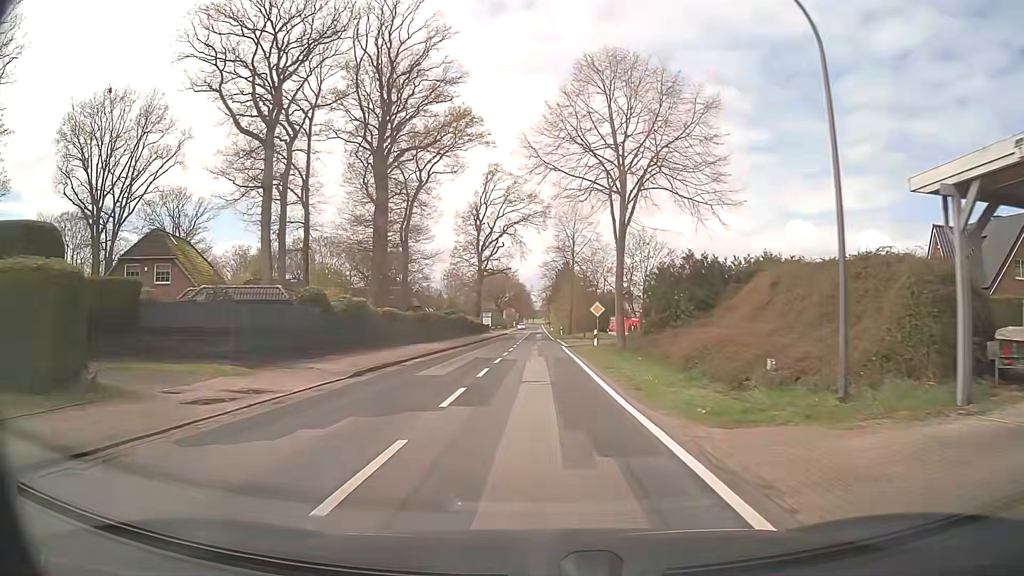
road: secondary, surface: asphalt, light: Day
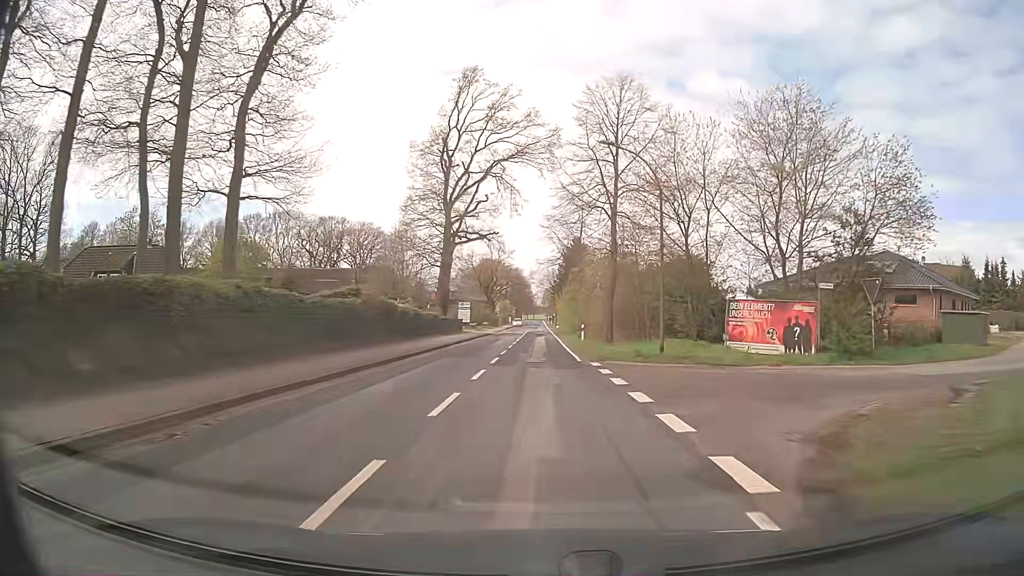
(-0.4, +38.2) m; 0°
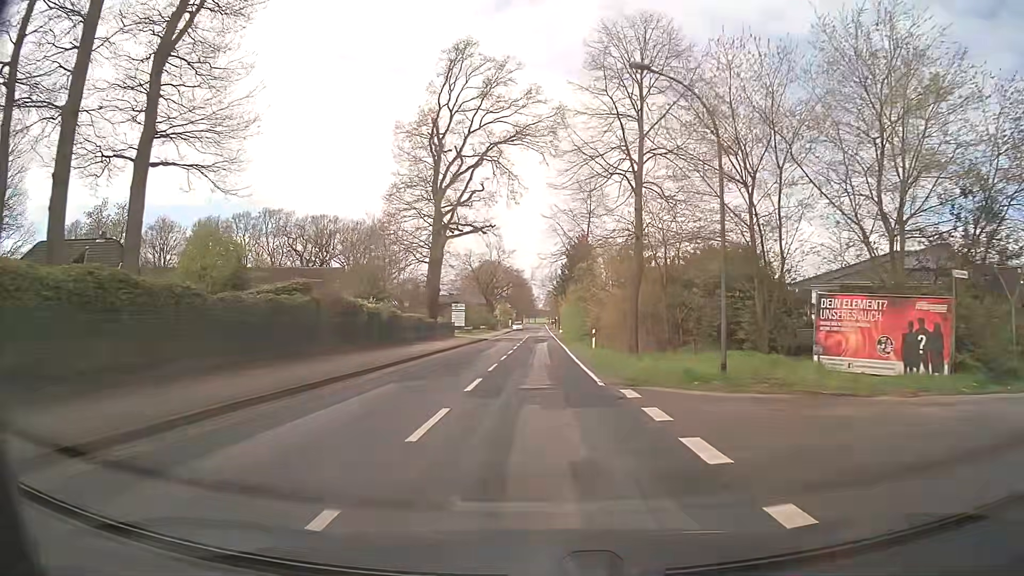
(0.0, +7.7) m; 0°
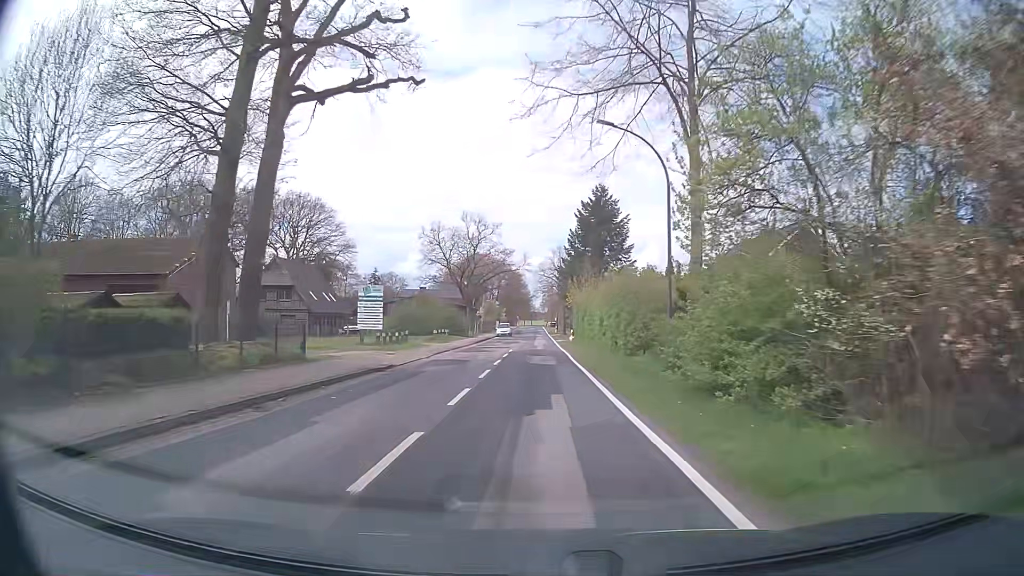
(+0.1, +38.3) m; 0°
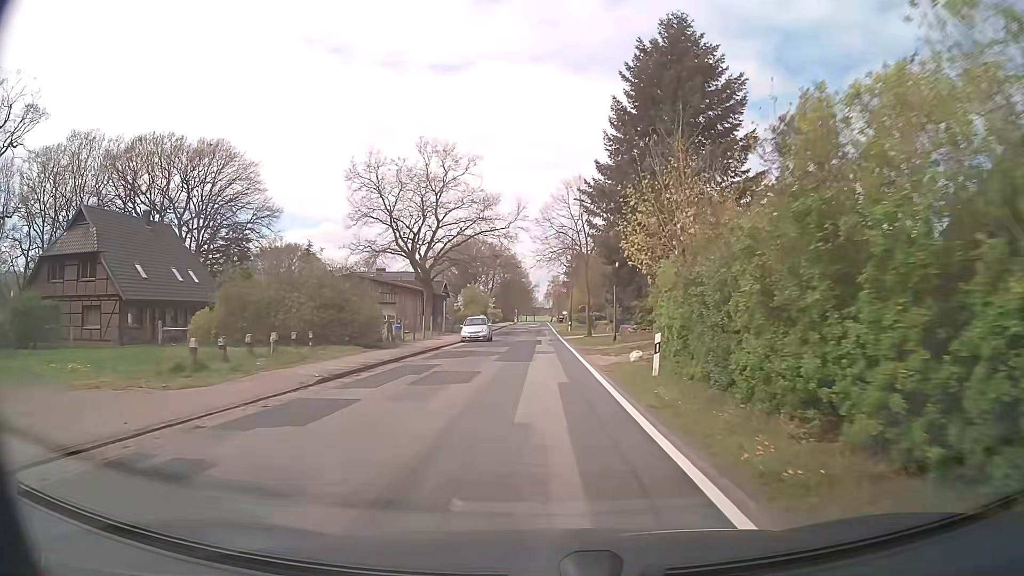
(-0.2, +38.2) m; 0°
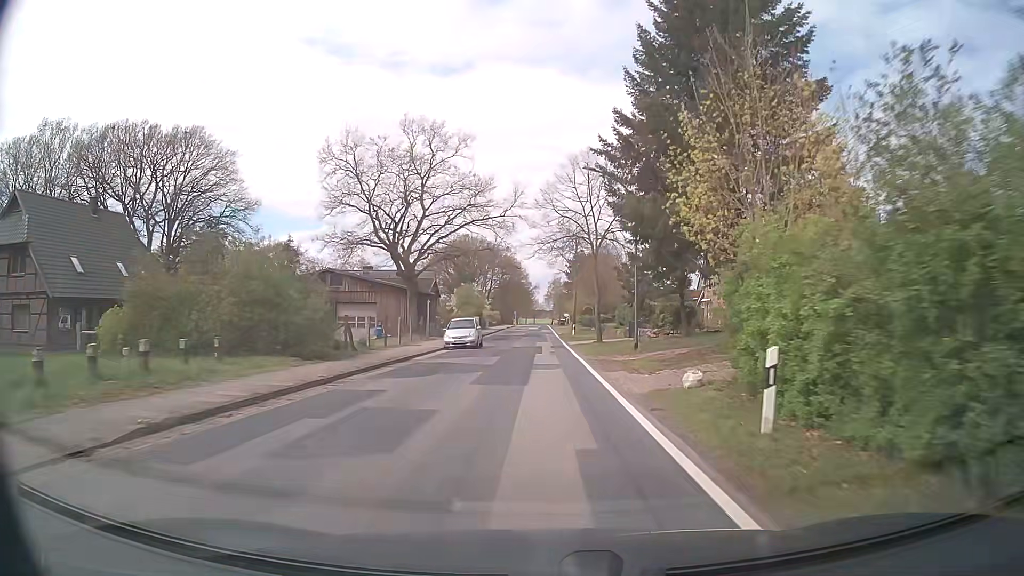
(0.0, +7.6) m; 0°
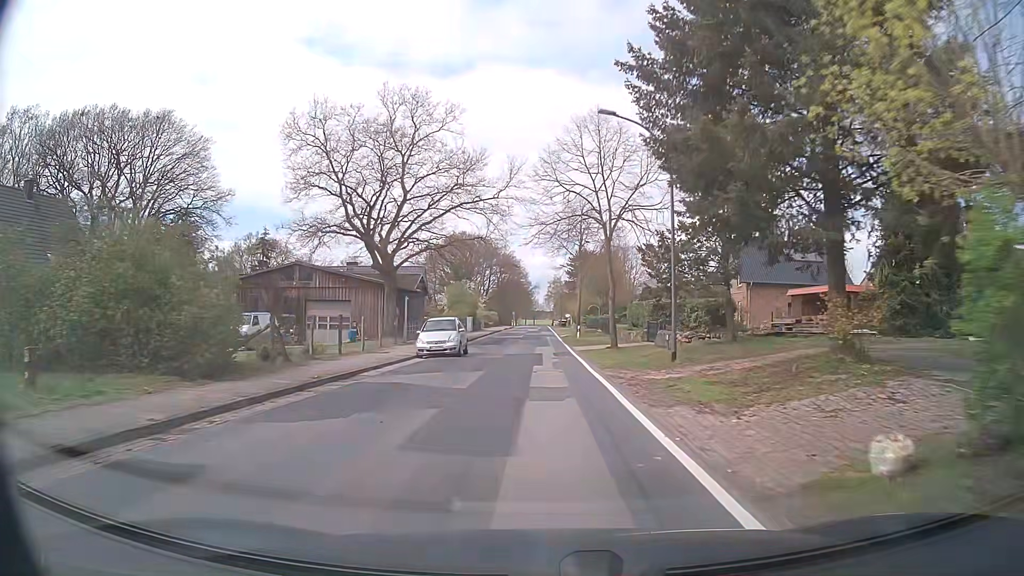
(0.0, +7.6) m; 0°
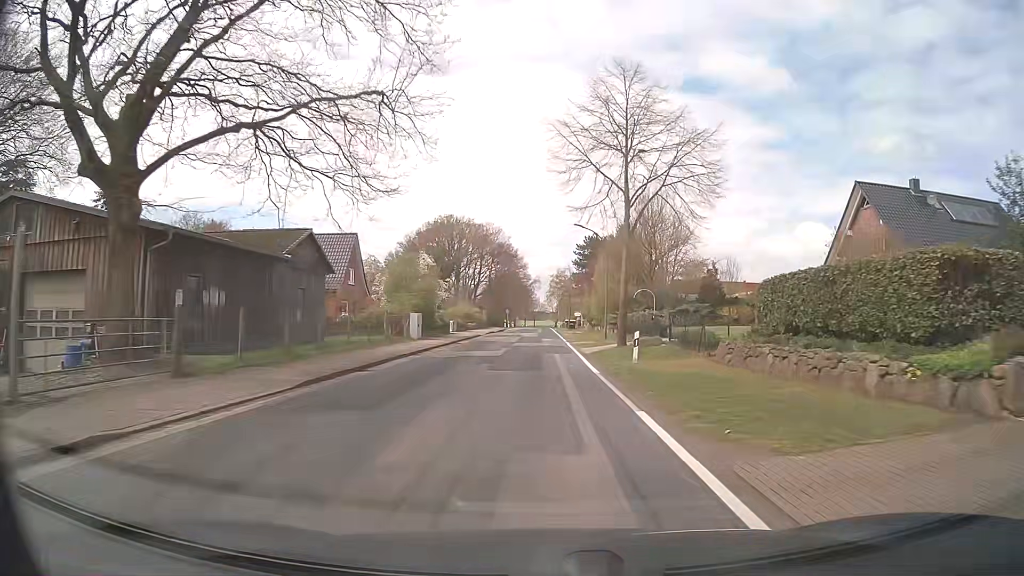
(+0.1, +30.4) m; 0°
(0, +10) (0, +20) (0, +30) (0, +40) (0, +50) (0, +60) (0, +70) (0, +80) (0, +90) (0, +100) m
